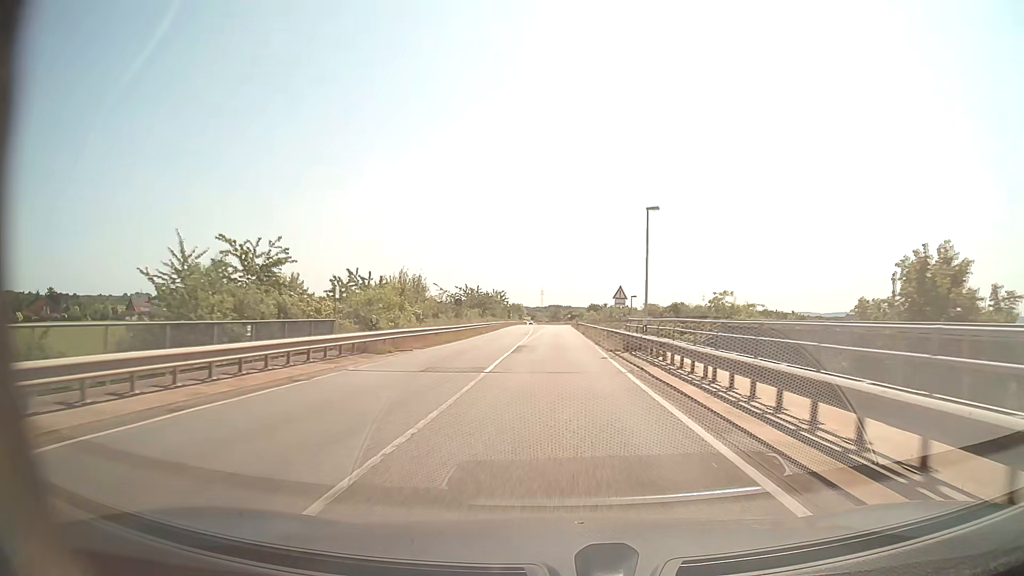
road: secondary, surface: asphalt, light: Day
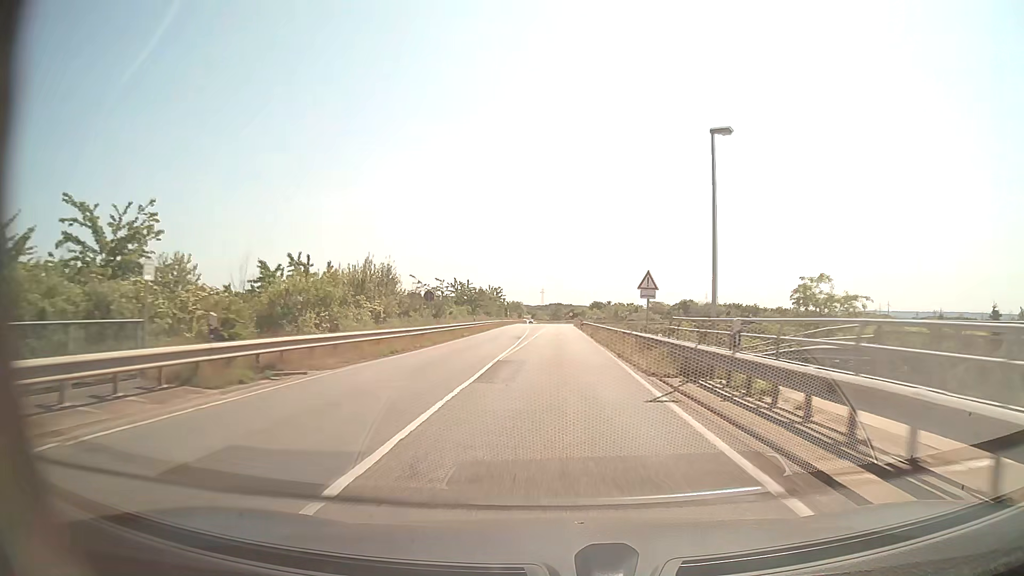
(0.0, +11.3) m; 0°
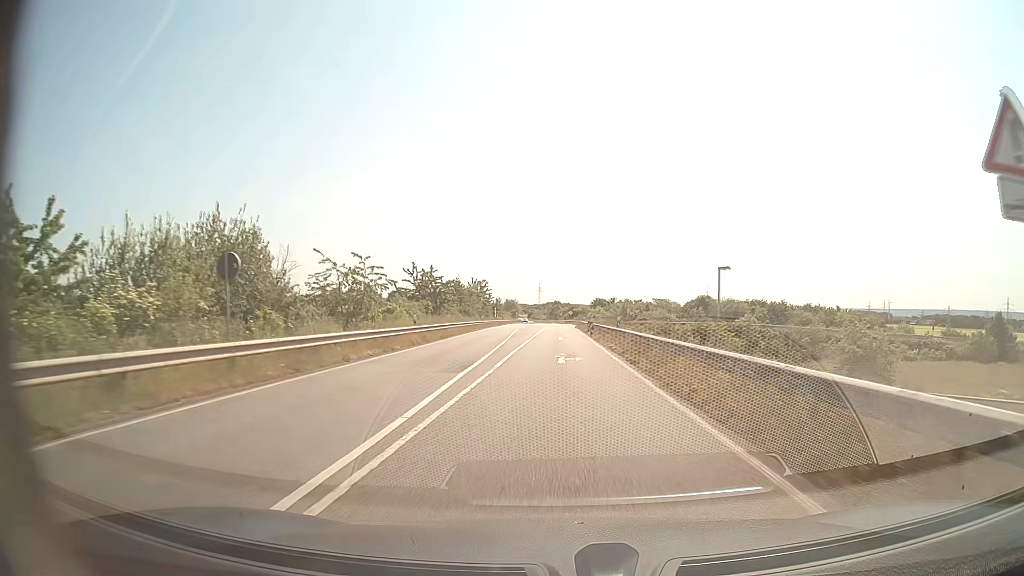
(0.0, +22.7) m; 0°
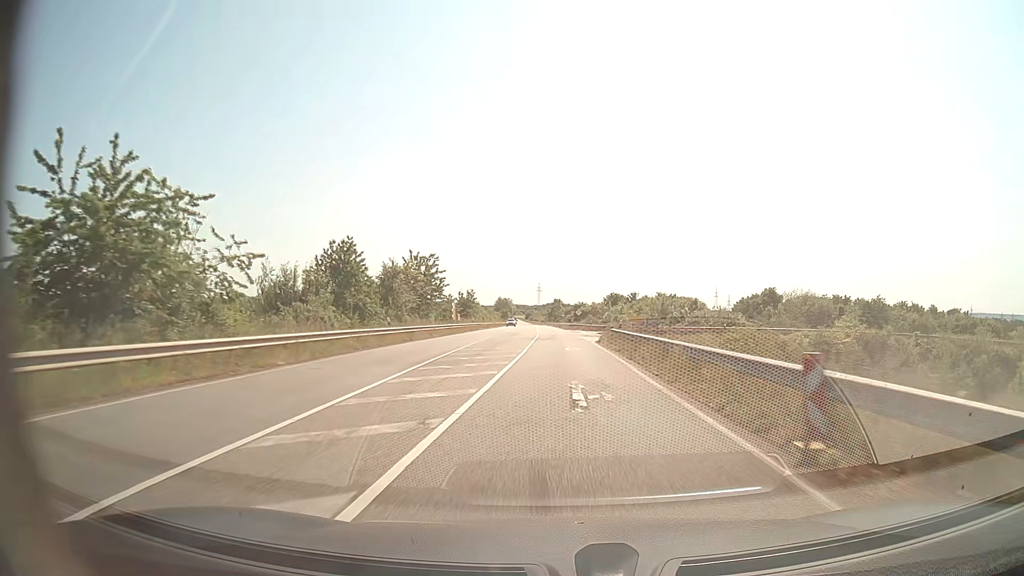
(+0.1, +45.3) m; 0°
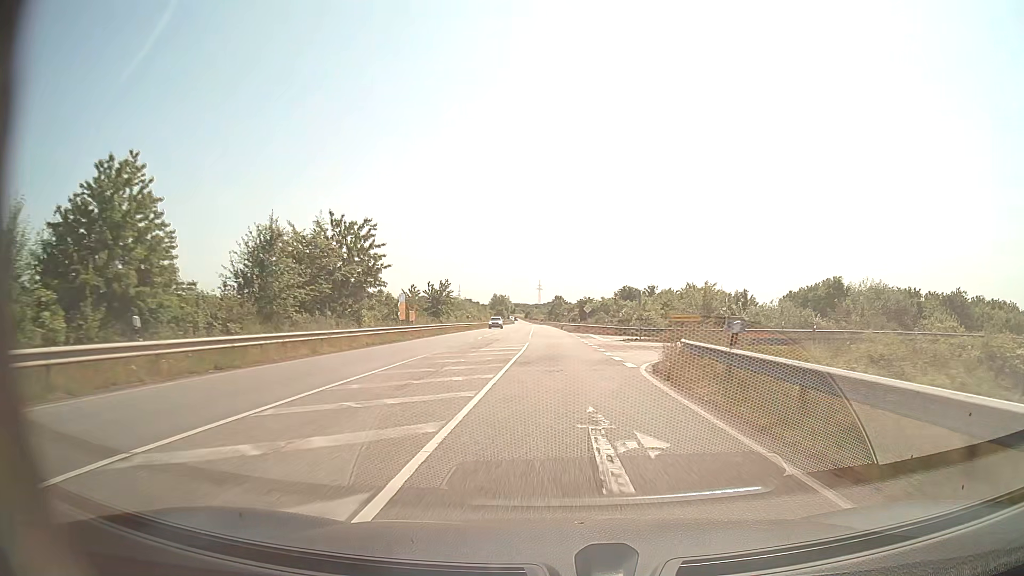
(0.0, +22.6) m; 0°
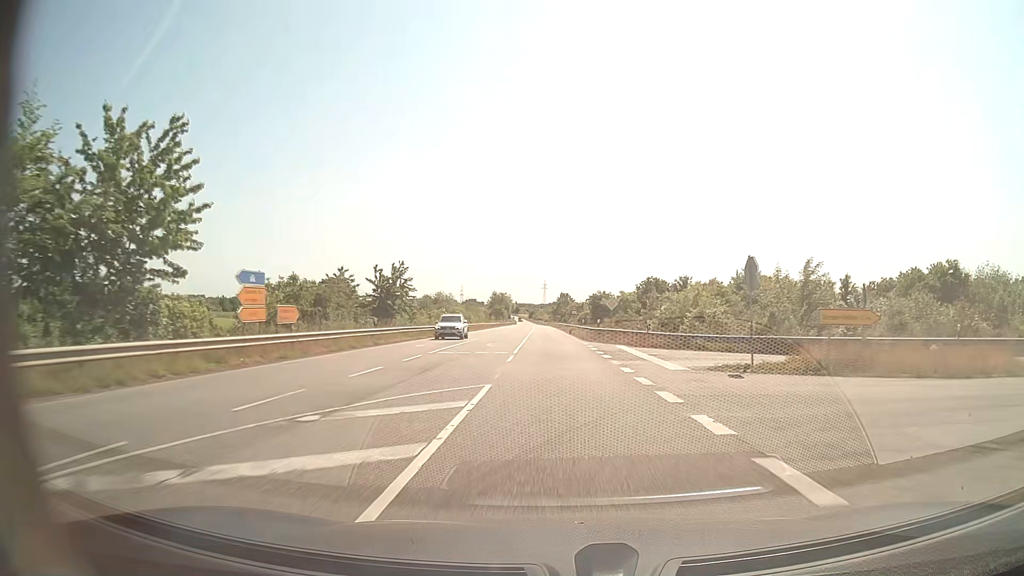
(-0.1, +22.7) m; 0°
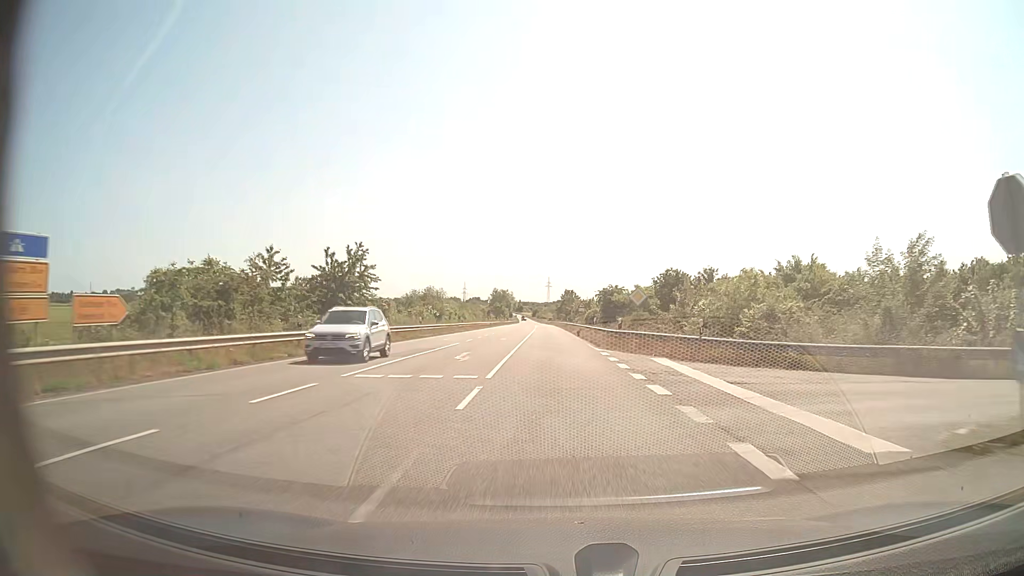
(0.0, +11.3) m; 0°
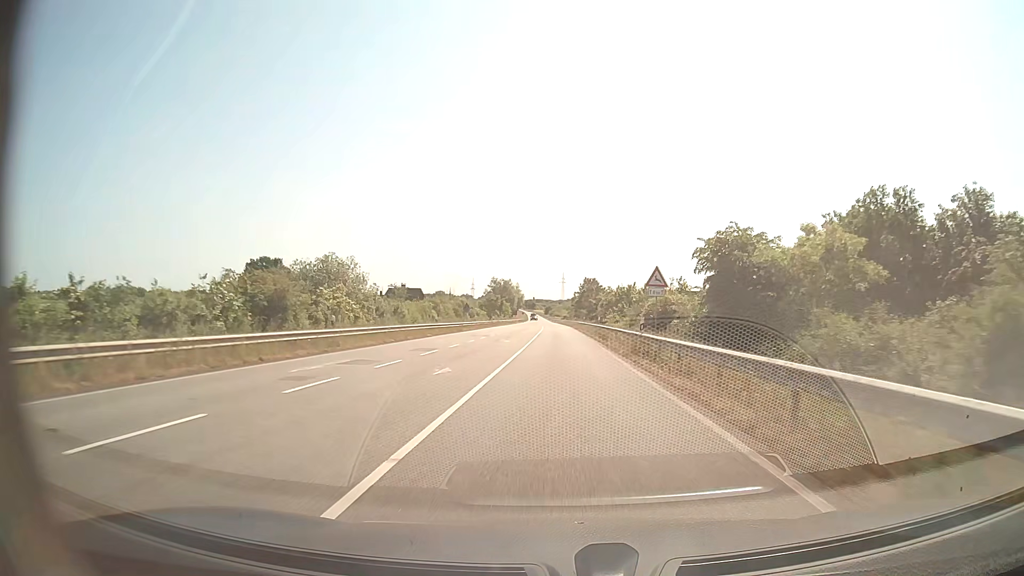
(-0.5, +45.3) m; -1°
(0, +10) (0, +20) (0, +30) (0, +40) (0, +50) (0, +60) (0, +70) (0, +80) (0, +90) (0, +100) m
